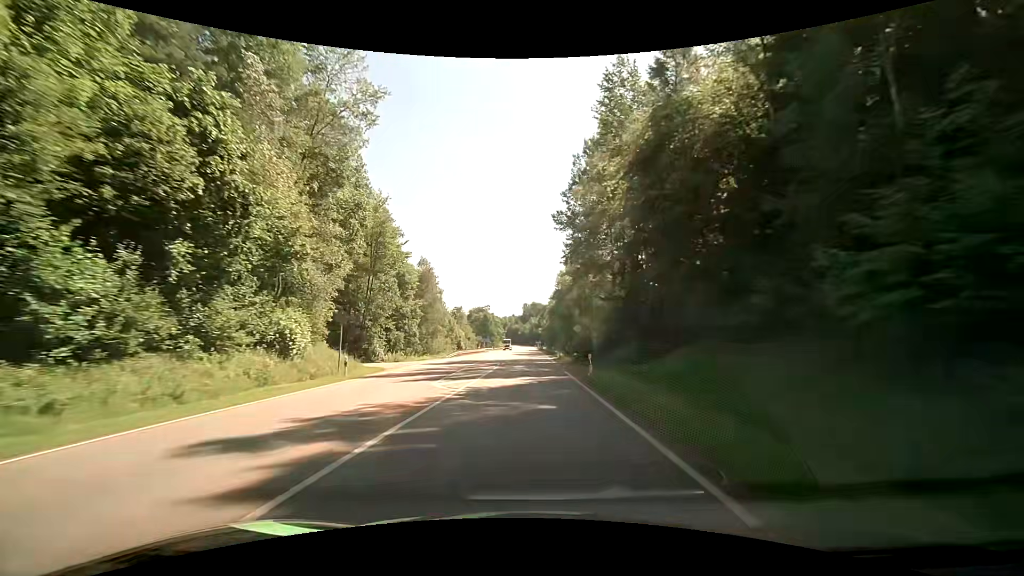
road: secondary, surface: asphalt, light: Day
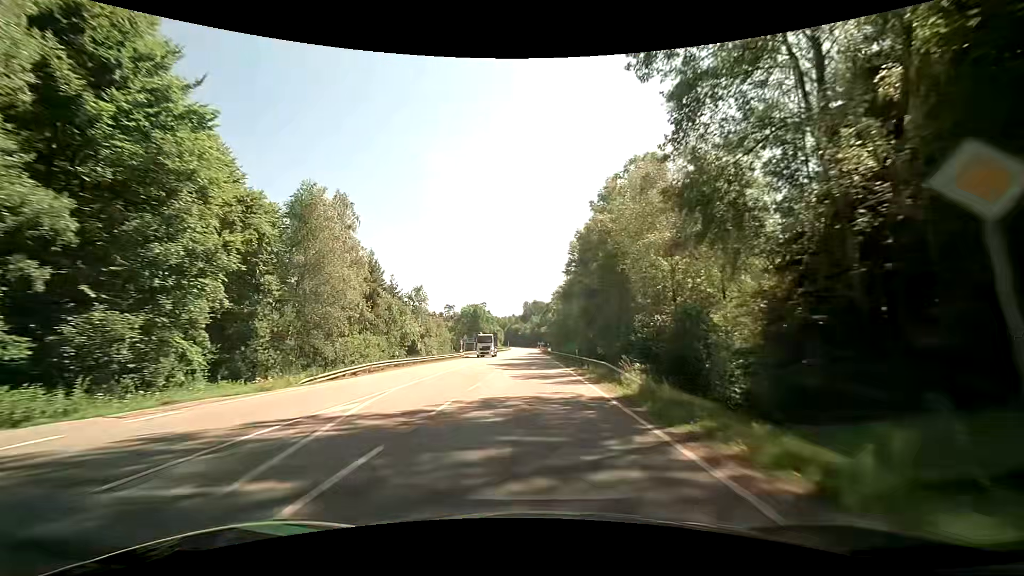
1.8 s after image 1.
(-0.1, +38.1) m; 0°
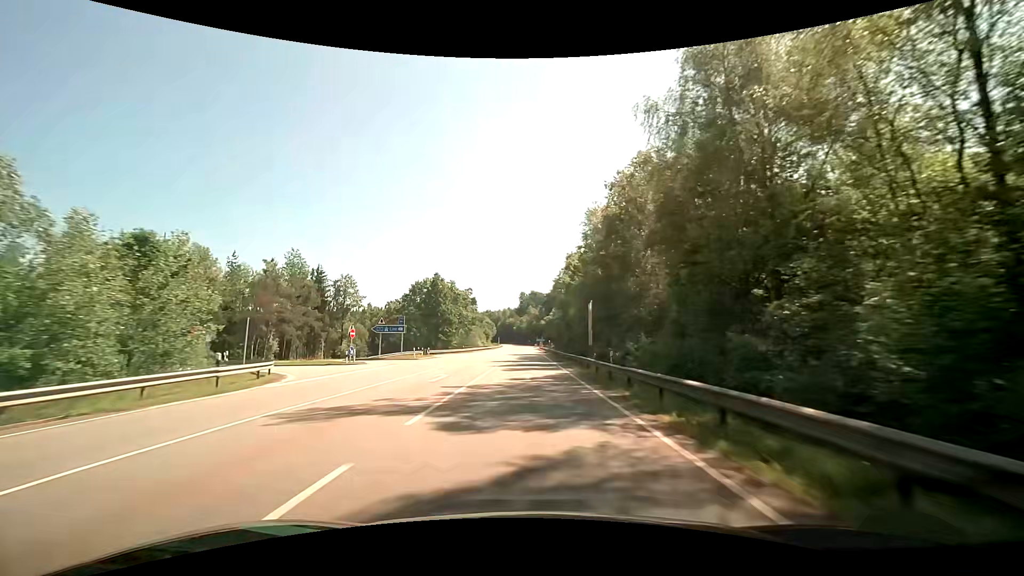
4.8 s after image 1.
(+0.2, +61.3) m; 0°
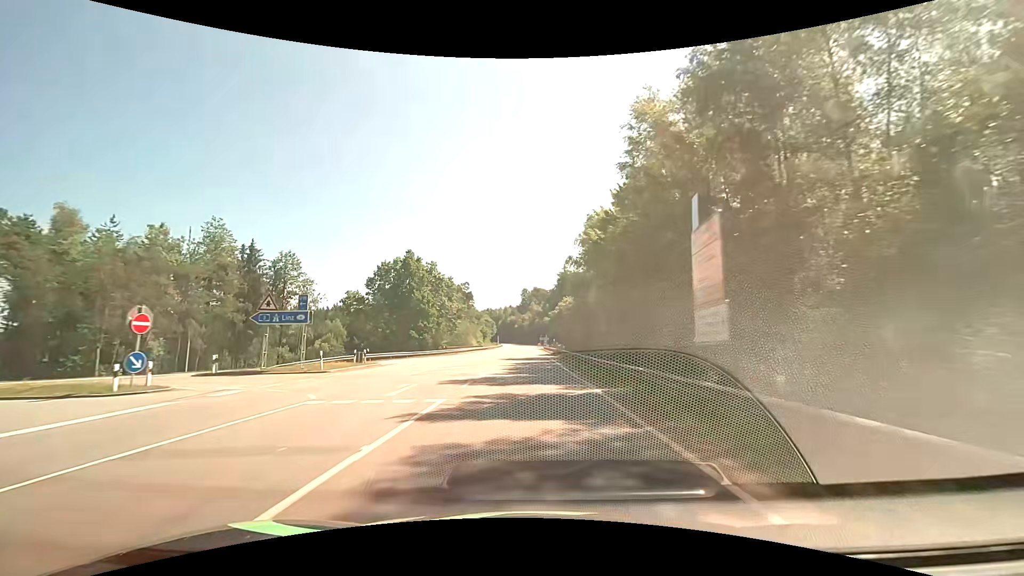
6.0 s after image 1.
(0.0, +22.6) m; 0°
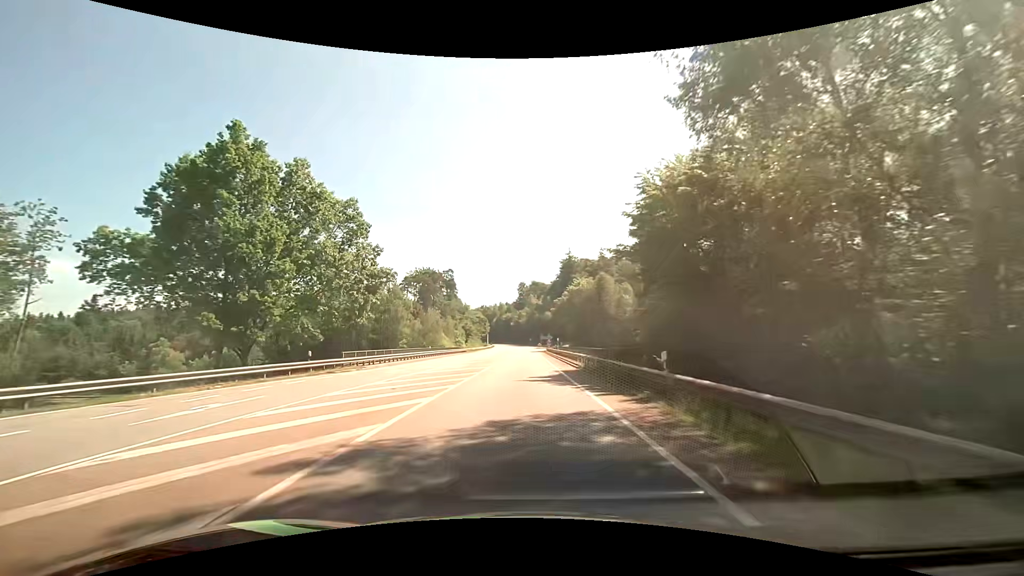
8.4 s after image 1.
(+0.2, +41.2) m; 0°
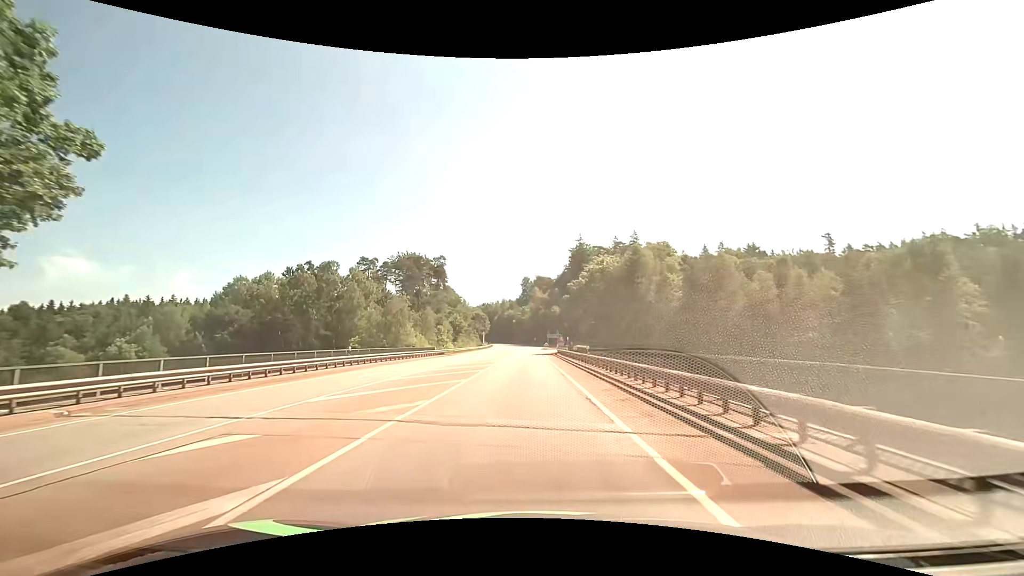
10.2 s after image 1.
(-0.1, +27.0) m; -1°
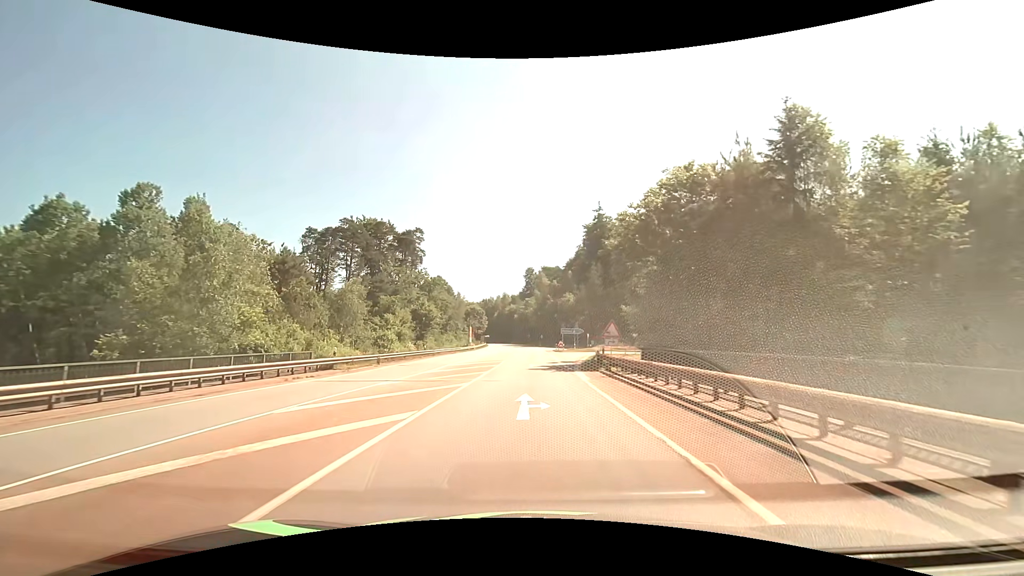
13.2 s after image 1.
(-0.2, +38.5) m; 0°
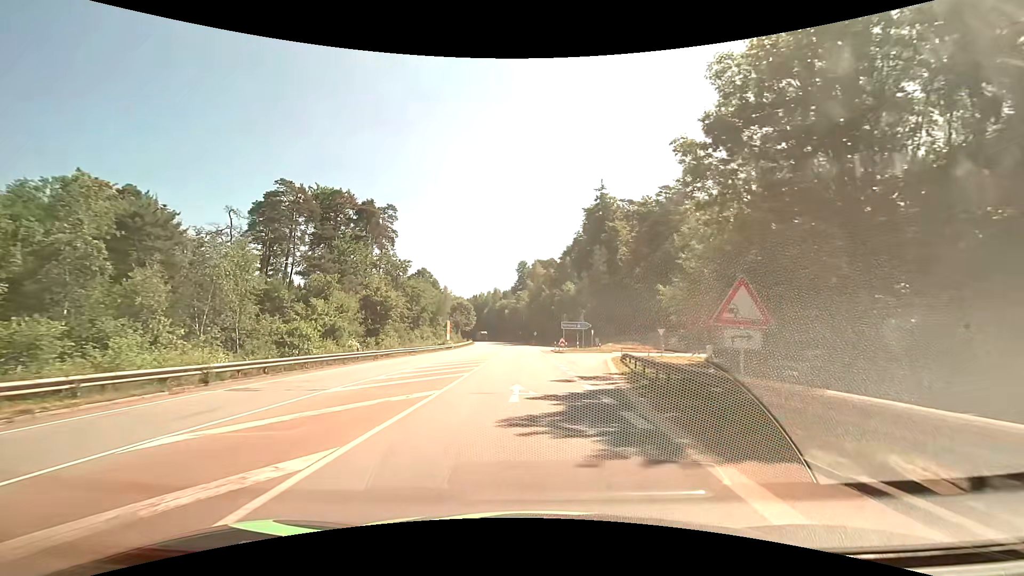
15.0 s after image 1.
(+0.1, +18.1) m; +1°
(0, +10) (0, +20) (+2, +30) (+3, +40) (+6, +49) (+10, +58) (+17, +65) (+27, +68) (+37, +70) (+47, +70) m
